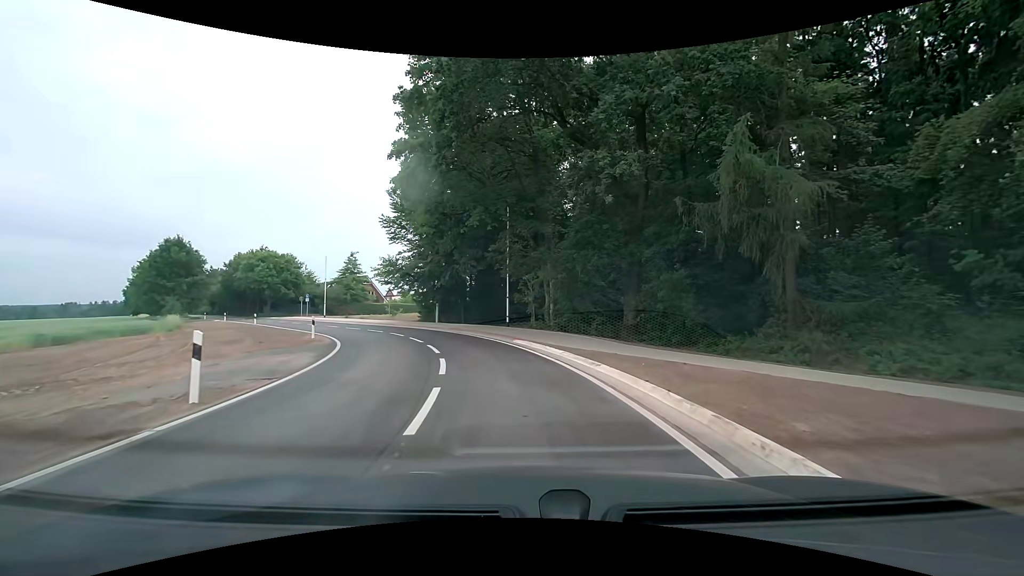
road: residential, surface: asphalt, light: Day
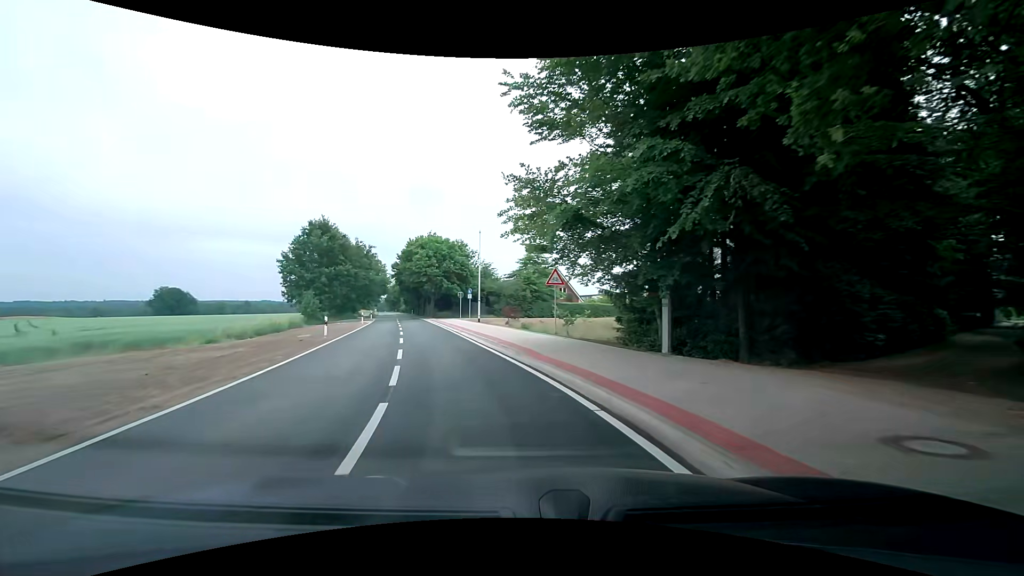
(-4.4, +25.2) m; -23°
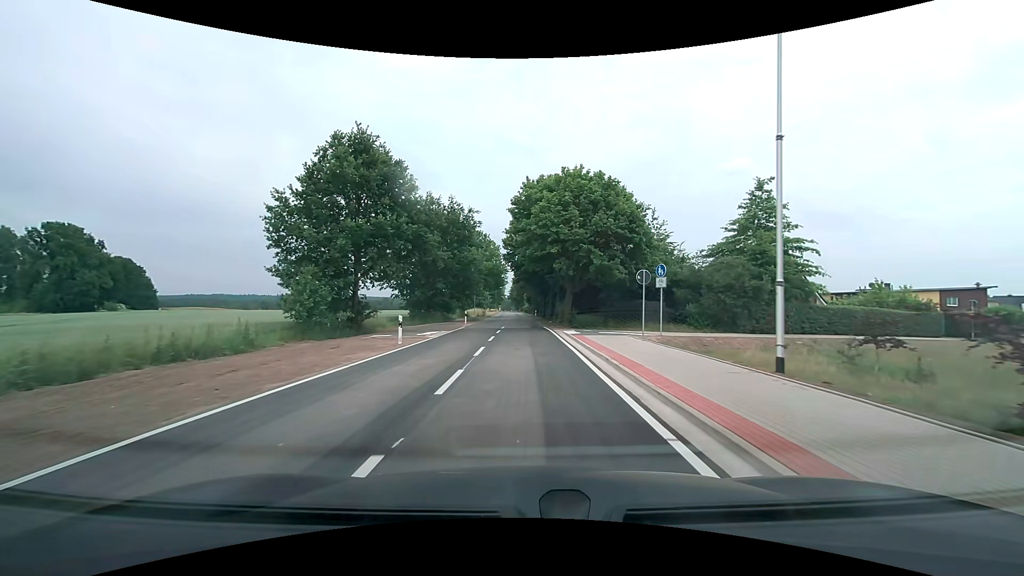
(-6.0, +30.7) m; -15°
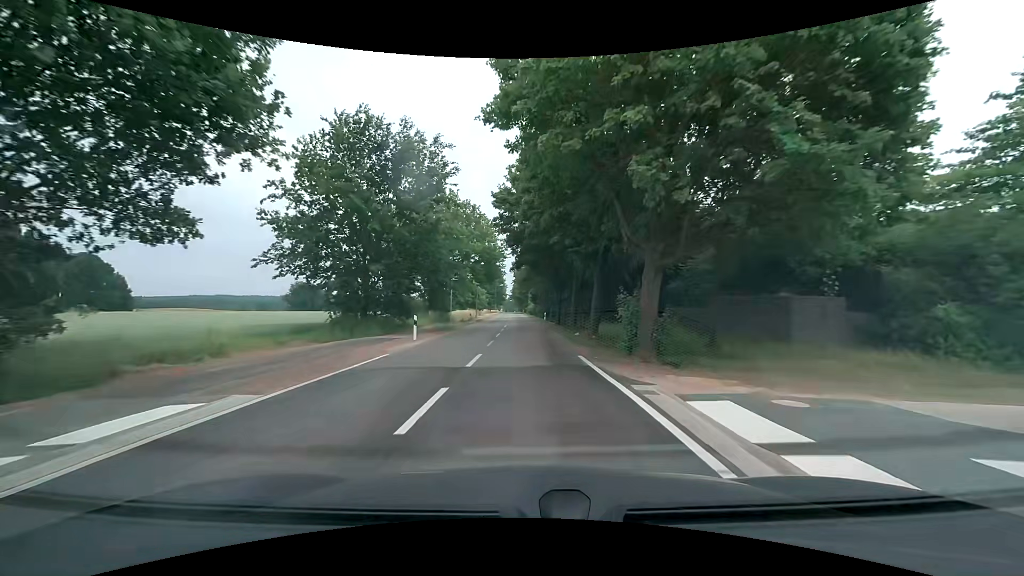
(0.0, +21.2) m; 0°
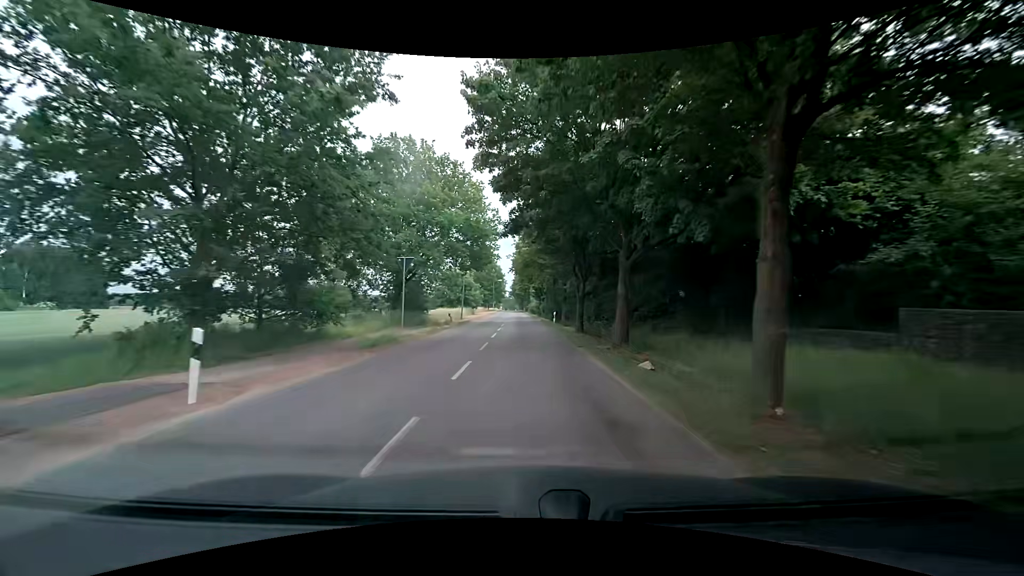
(-0.1, +14.9) m; 0°
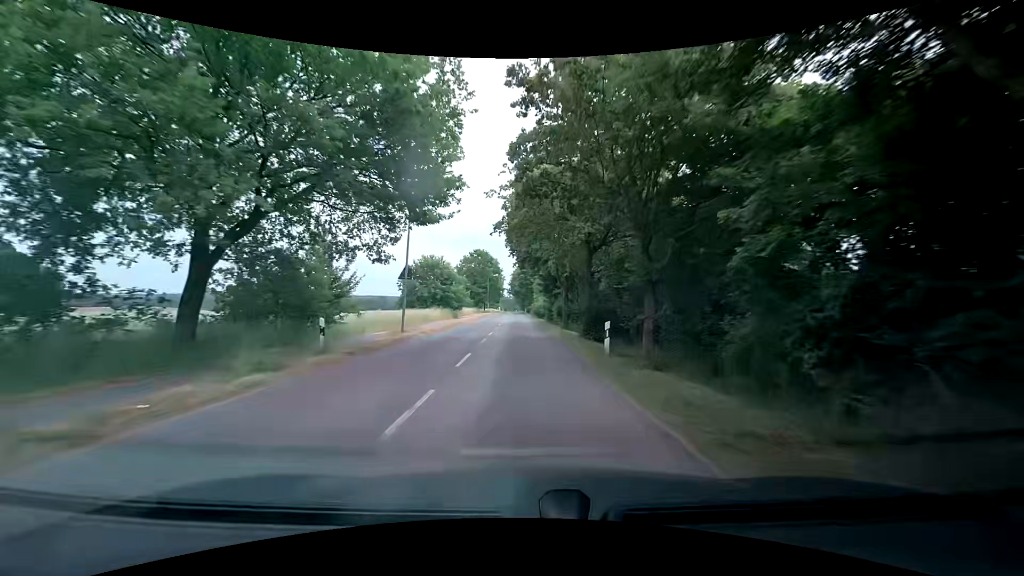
(-0.1, +22.9) m; 0°
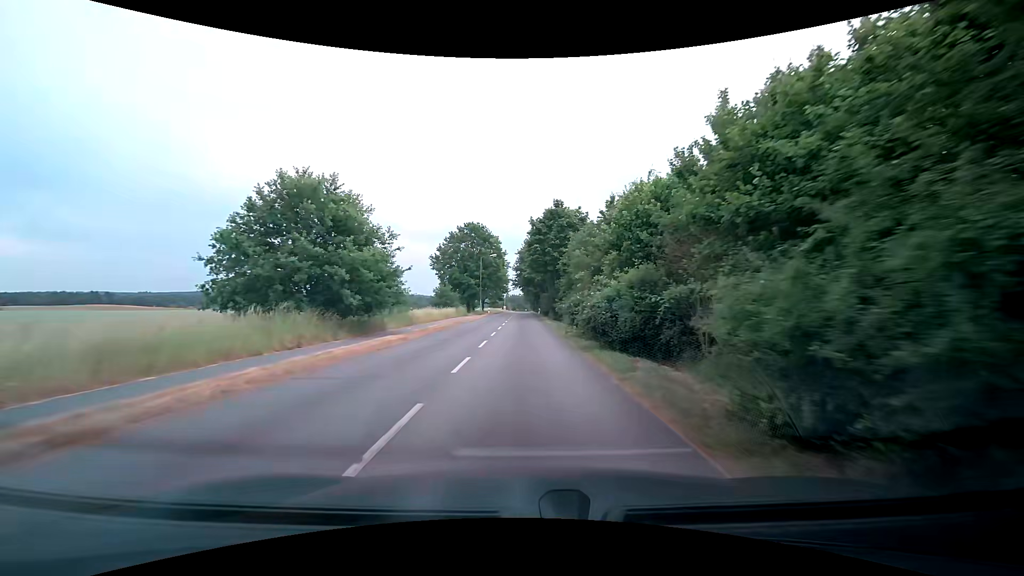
(-0.6, +38.6) m; -1°
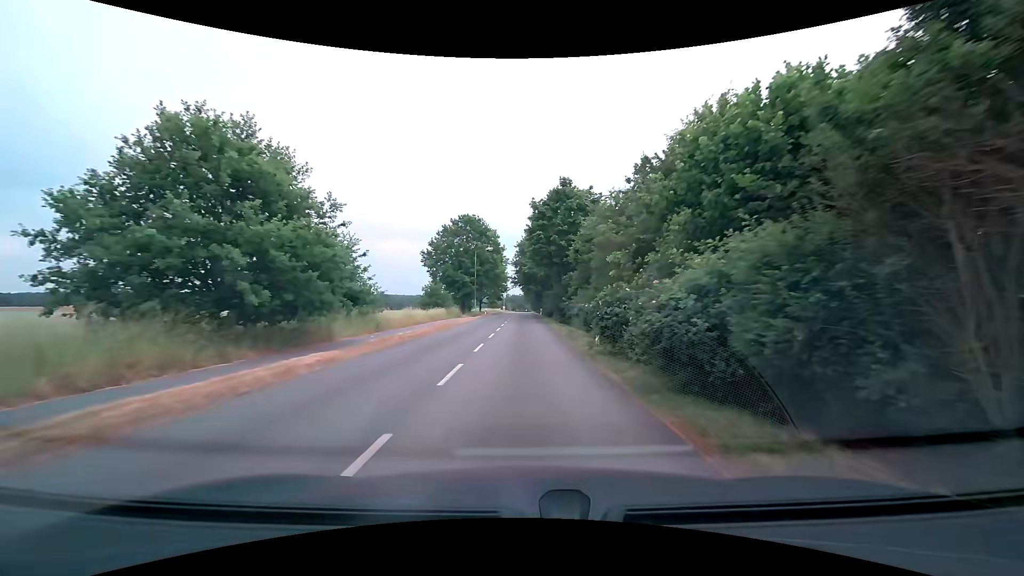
(0.0, +7.6) m; 0°
(0, +10) (0, +20) (0, +30) (0, +40) (0, +50) (0, +60) (0, +70) (0, +80) (-1, +90) (-1, +100) m
